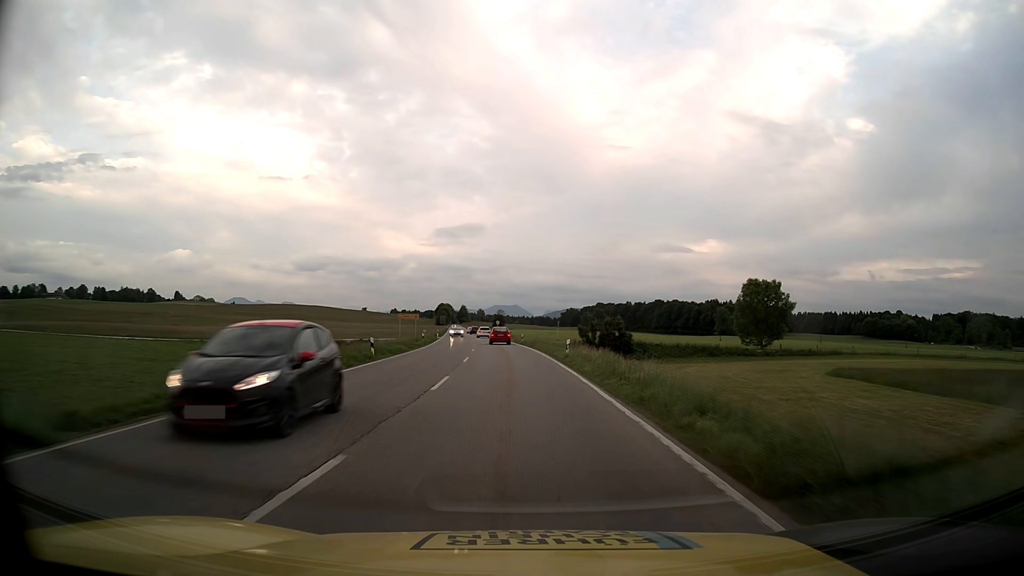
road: primary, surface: asphalt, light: Day
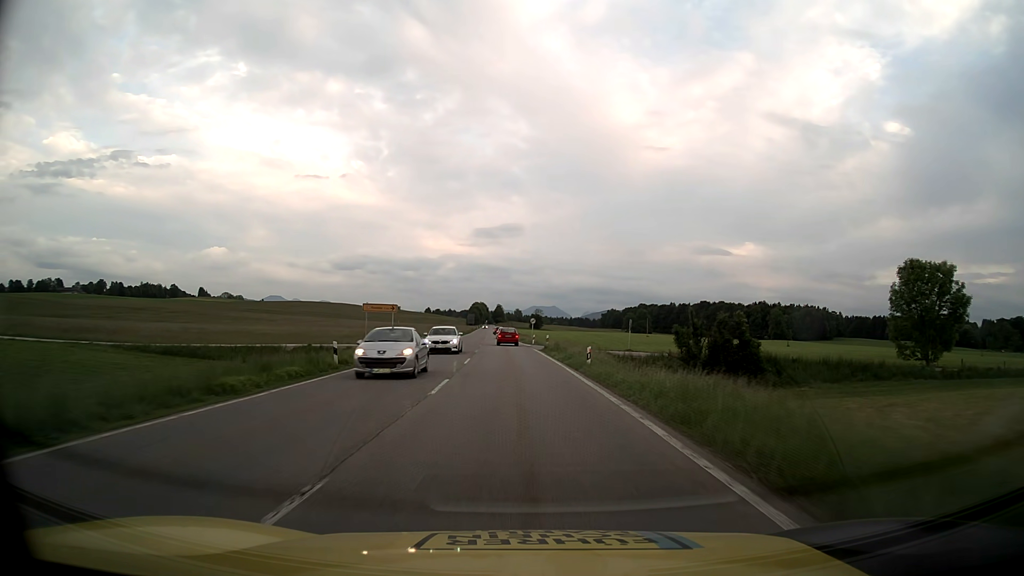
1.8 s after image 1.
(-1.3, +37.1) m; -3°
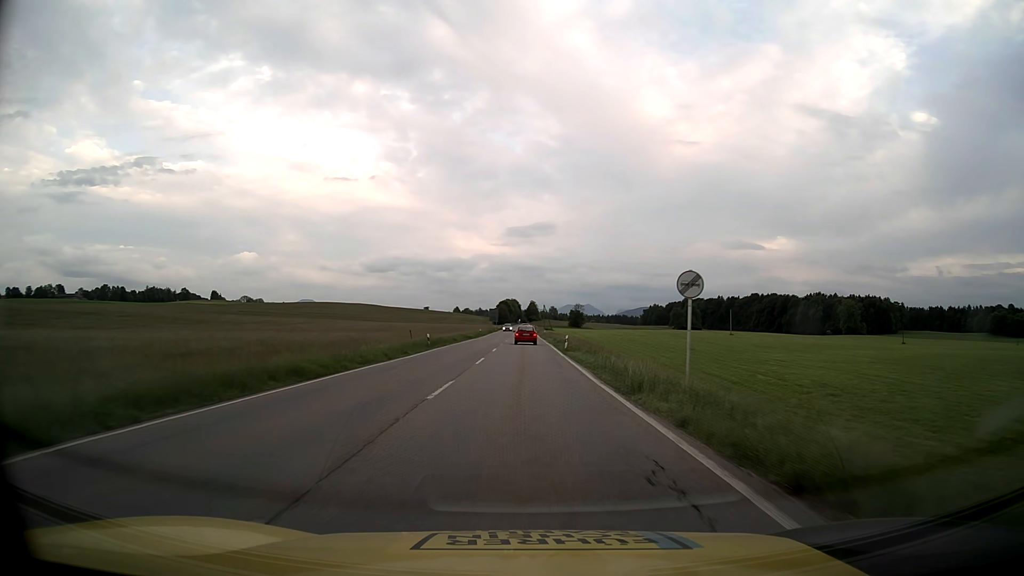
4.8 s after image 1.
(-2.0, +61.6) m; -3°
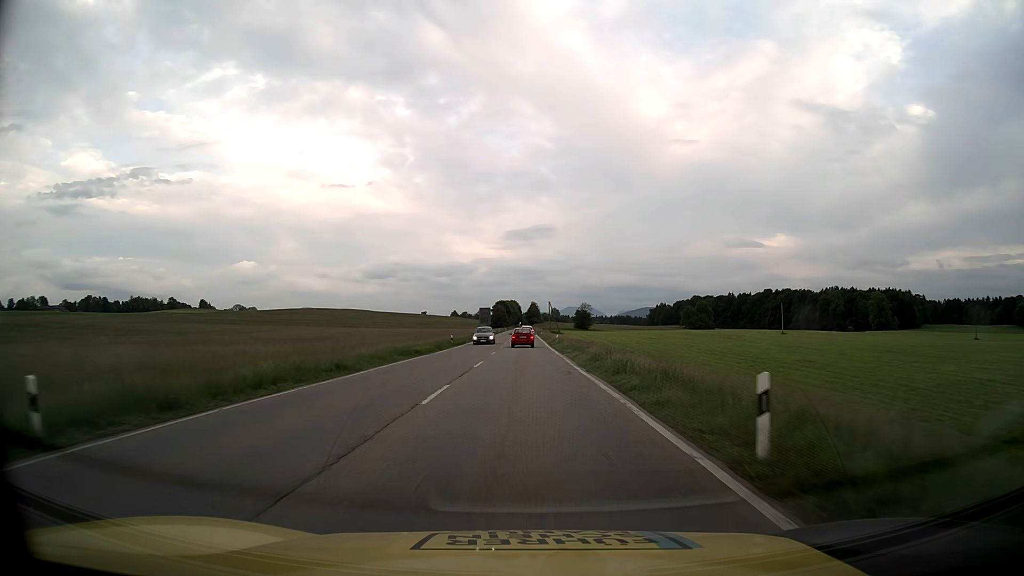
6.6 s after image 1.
(0.0, +36.5) m; 0°
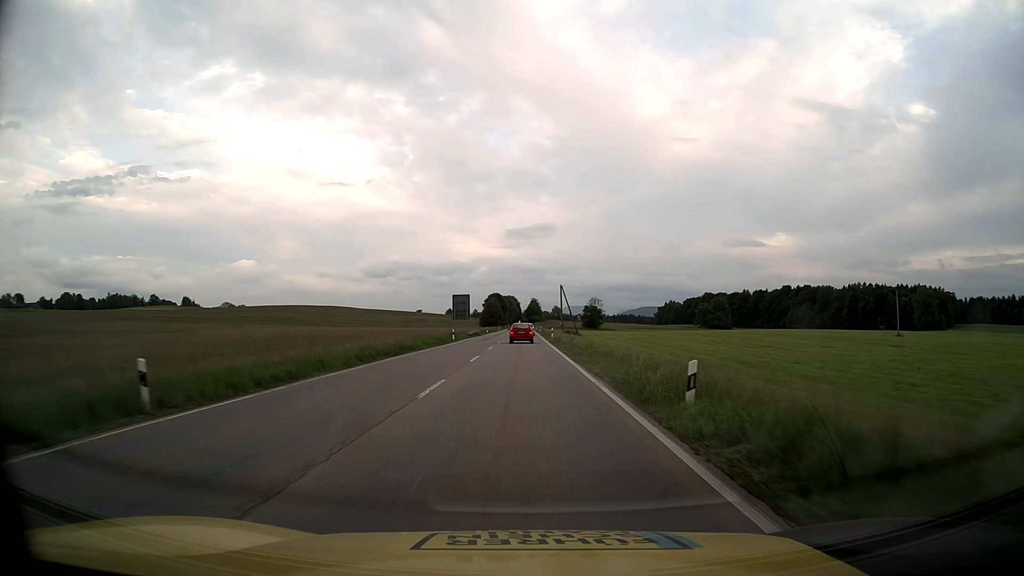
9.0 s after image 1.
(+0.1, +47.8) m; 0°
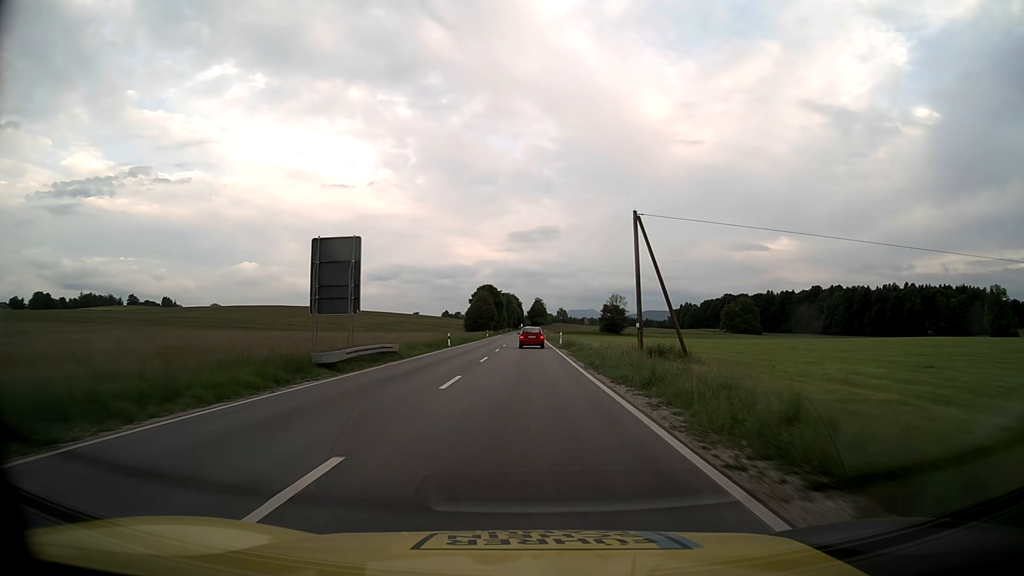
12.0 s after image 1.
(-0.2, +57.7) m; 0°
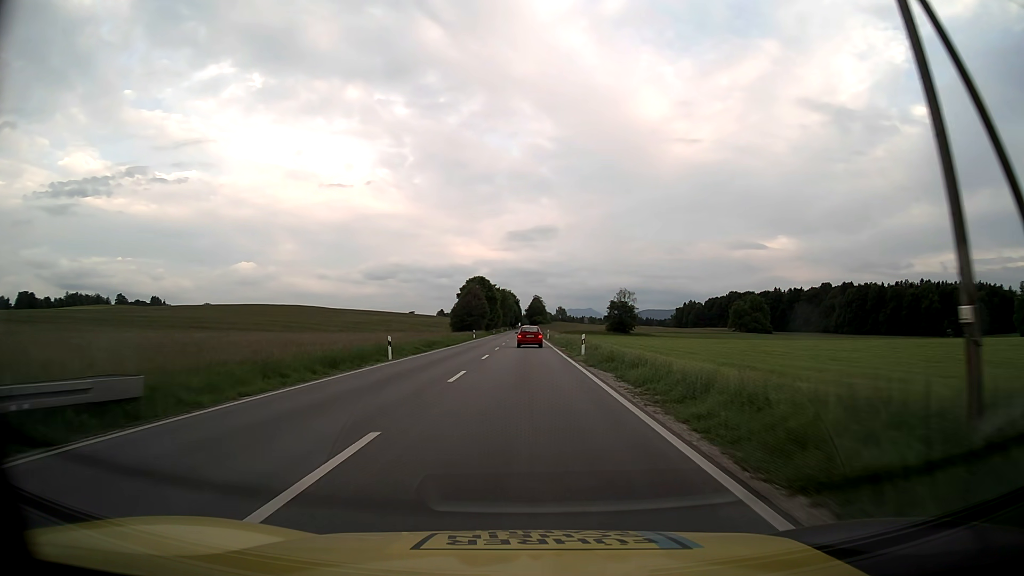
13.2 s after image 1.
(0.0, +22.5) m; 0°
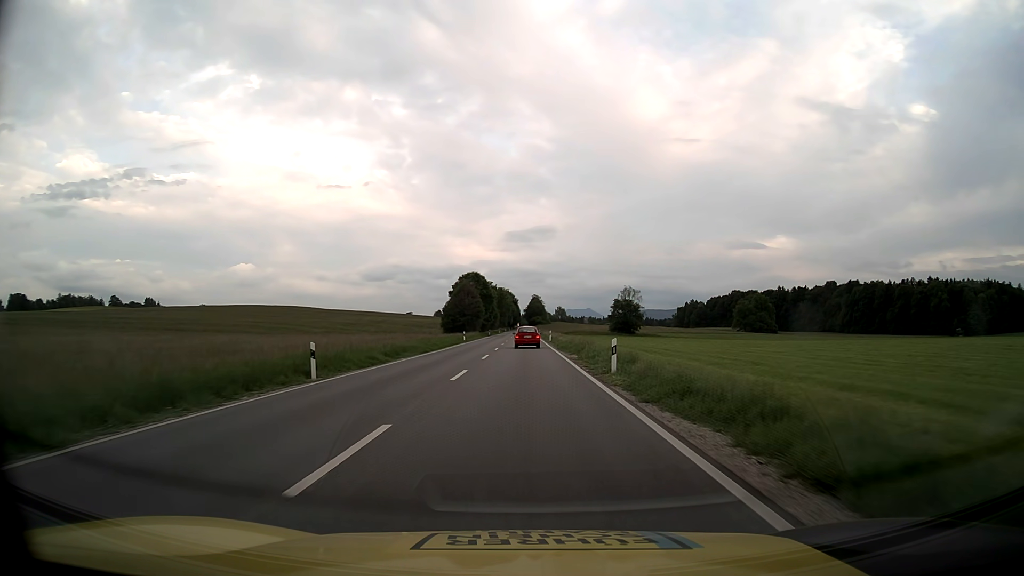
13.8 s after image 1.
(0.0, +11.1) m; 0°
(0, +10) (0, +20) (0, +30) (0, +40) (0, +50) (0, +60) (0, +70) (0, +80) (0, +90) (0, +100) m
